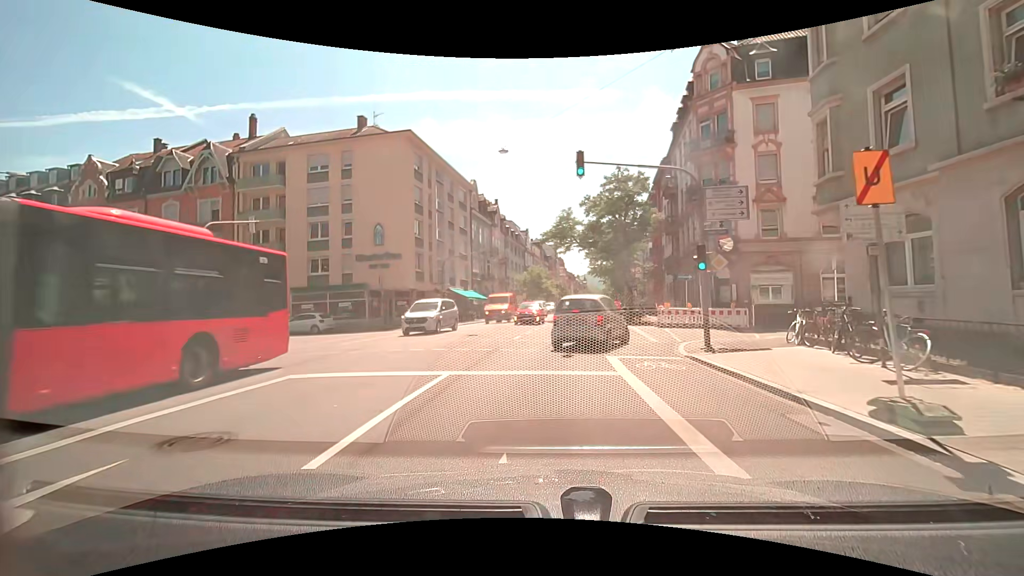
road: secondary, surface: asphalt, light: Day
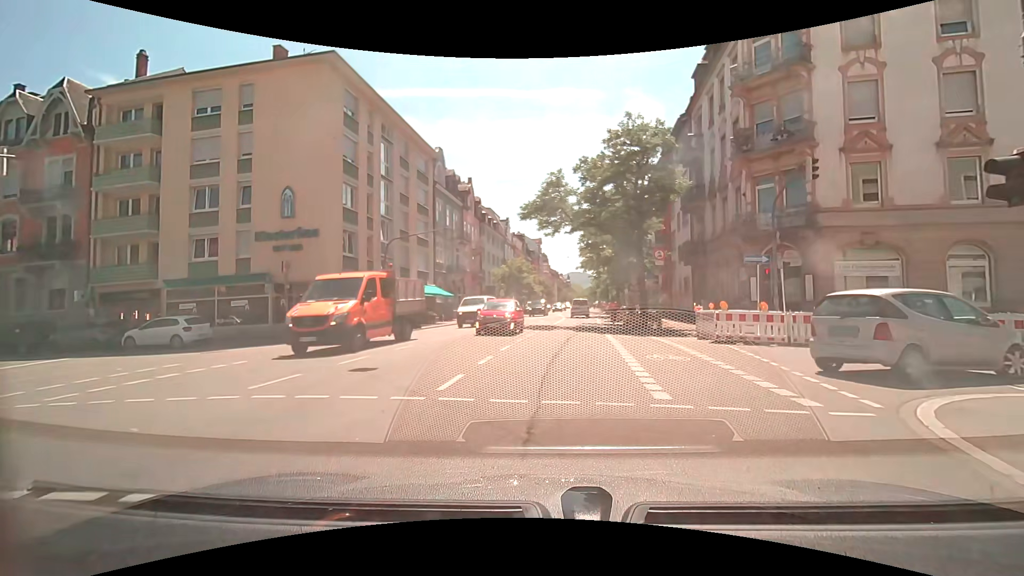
(0.0, +11.0) m; 0°
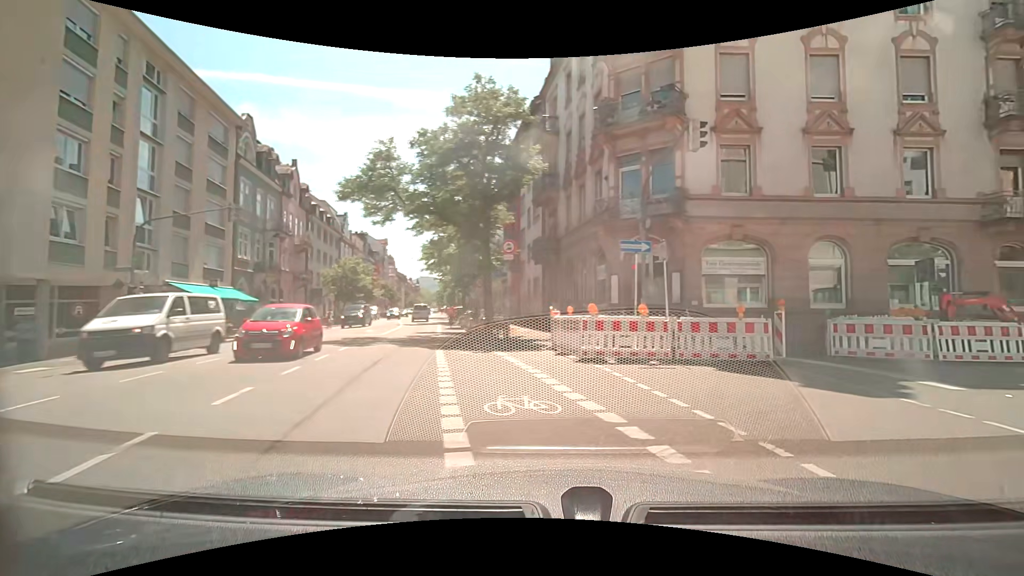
(+0.8, +5.8) m; +18°
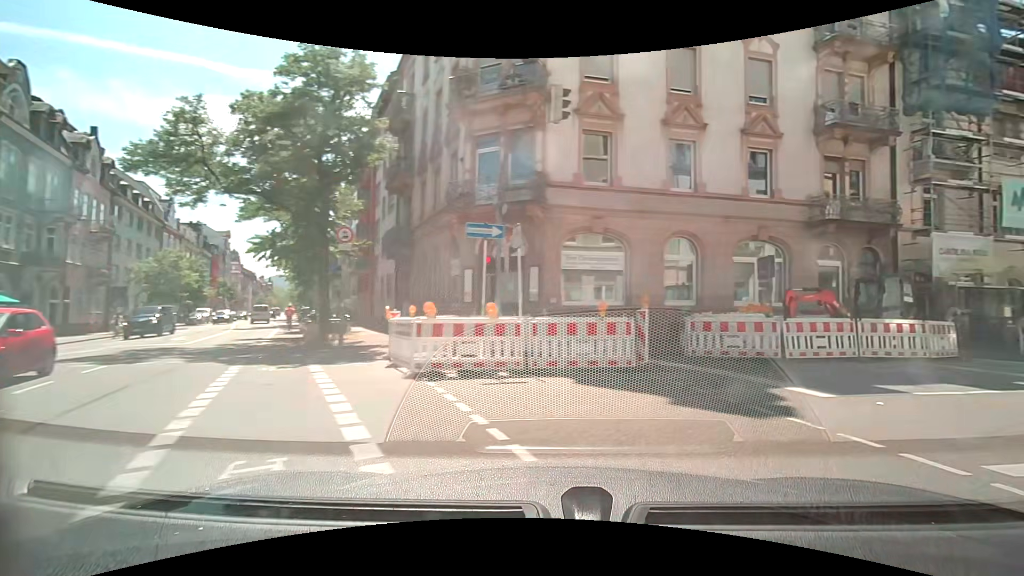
(+0.4, +2.7) m; +17°
